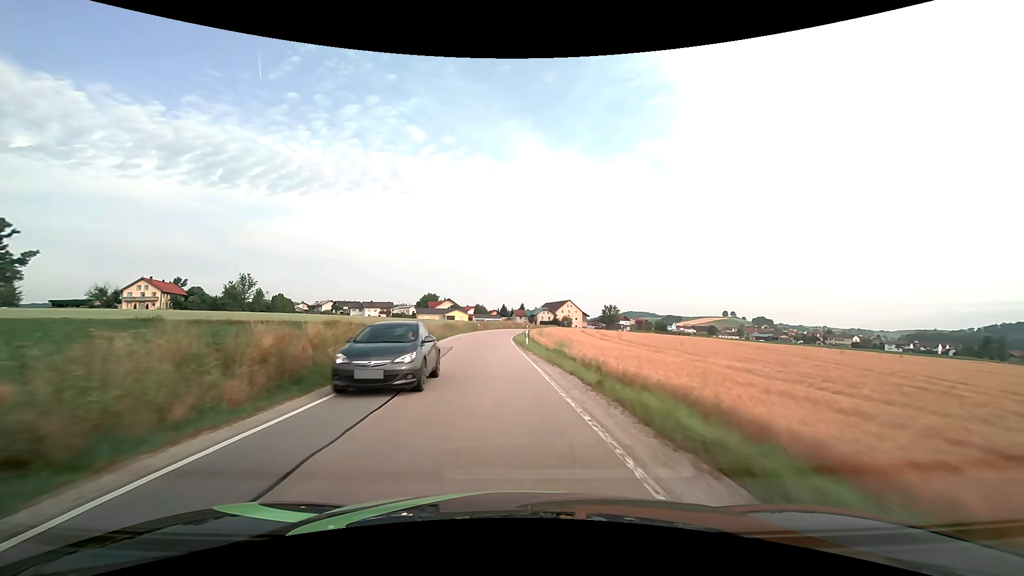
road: secondary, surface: asphalt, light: Day
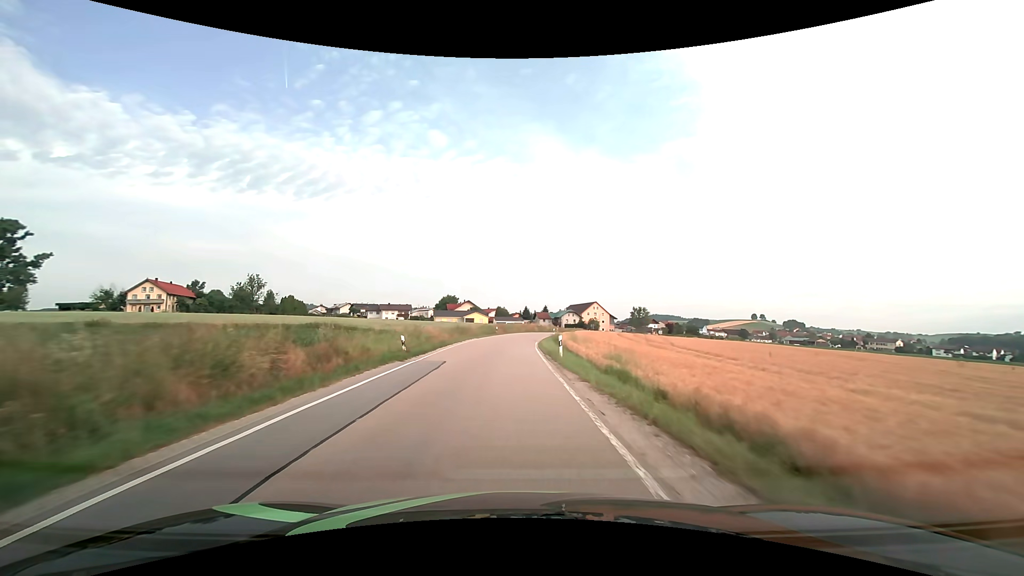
(-0.2, +10.7) m; -3°
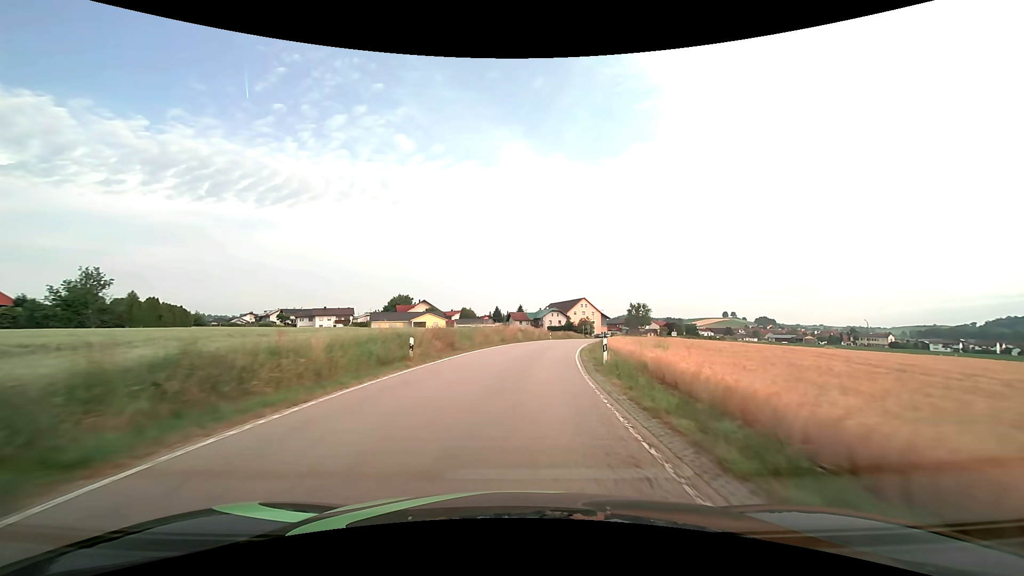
(0.0, +42.6) m; +3°
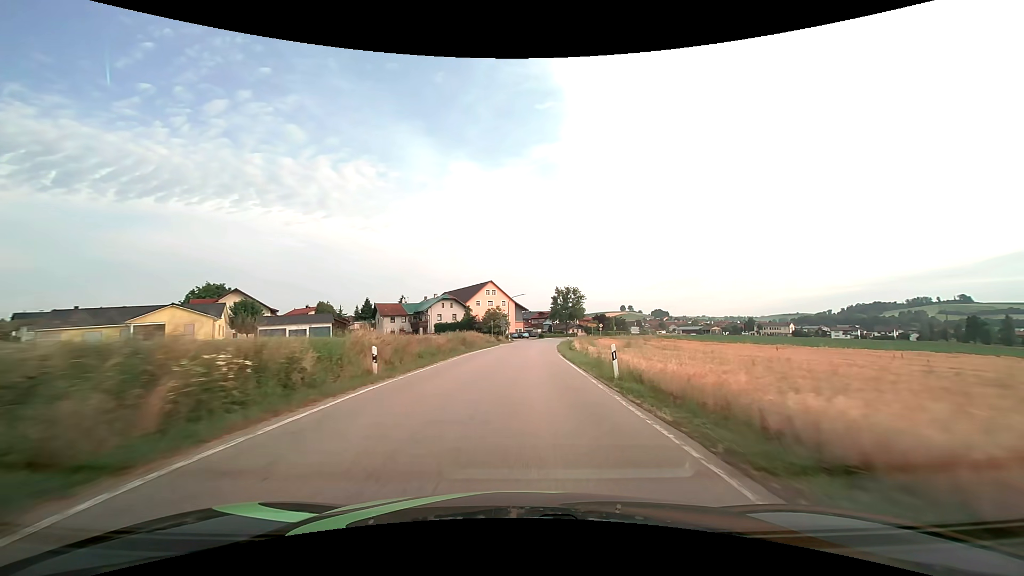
(+5.3, +52.9) m; +11°
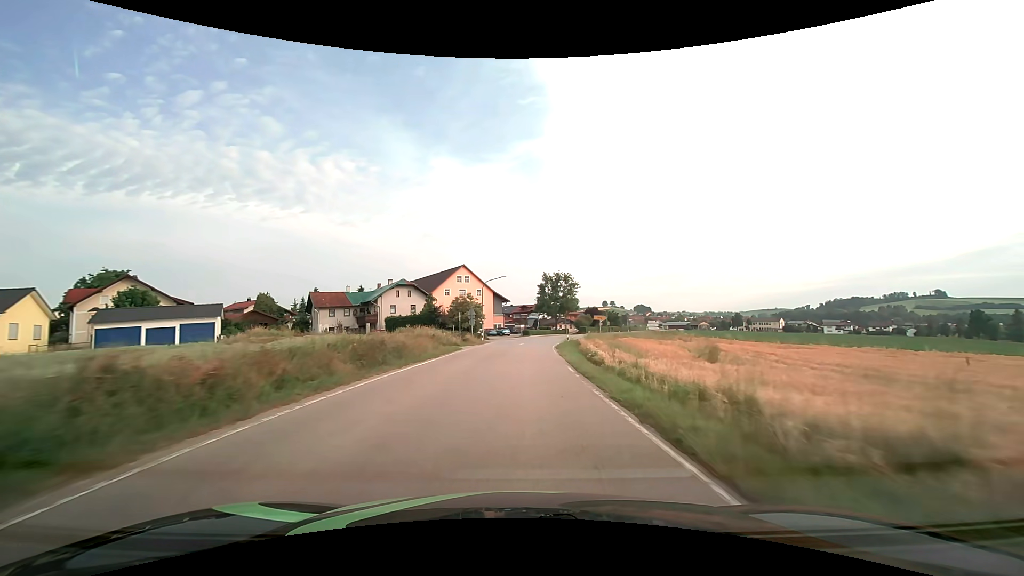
(+0.4, +21.6) m; +2°
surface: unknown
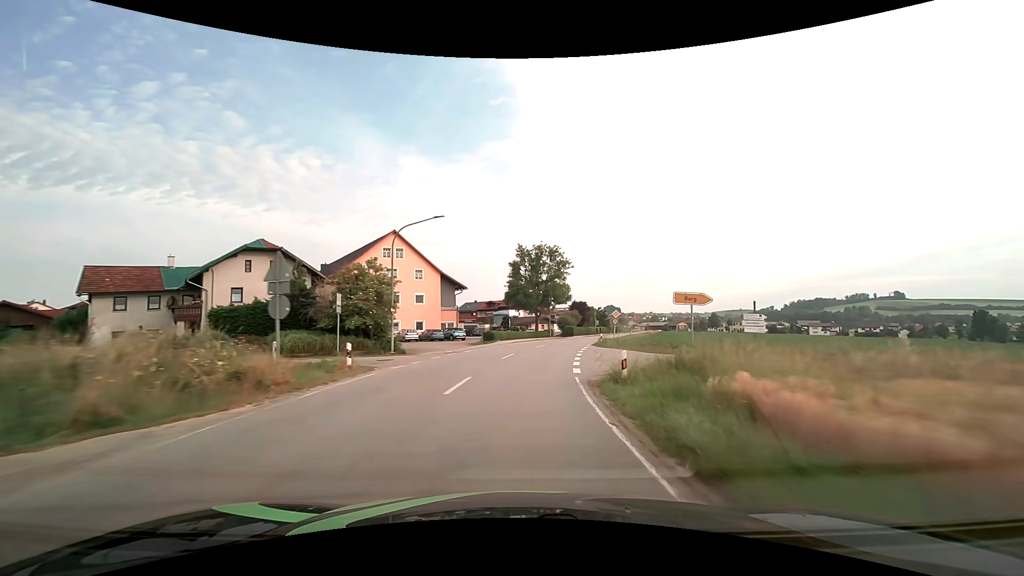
(+0.9, +32.5) m; +4°
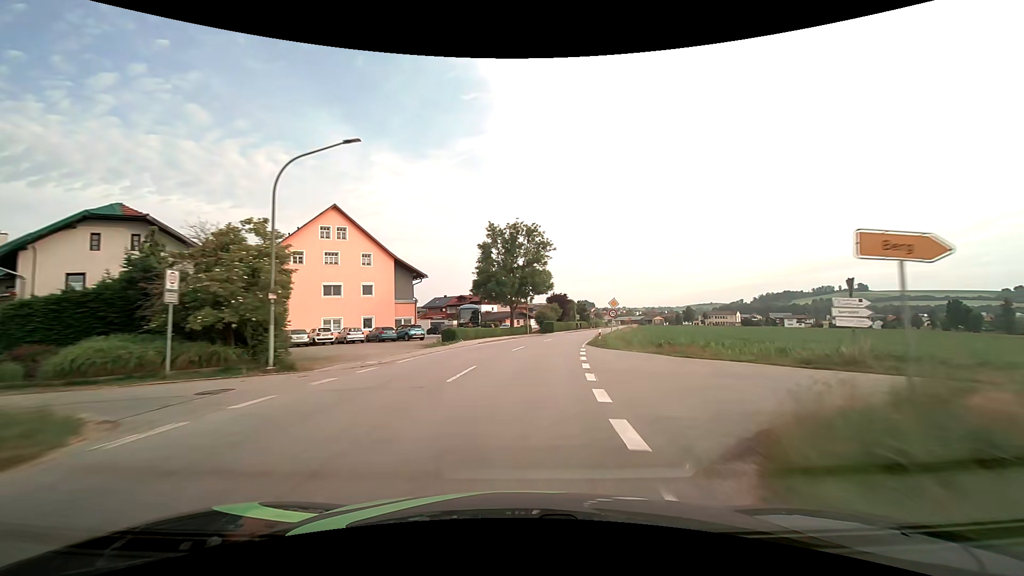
(+0.3, +10.8) m; +3°
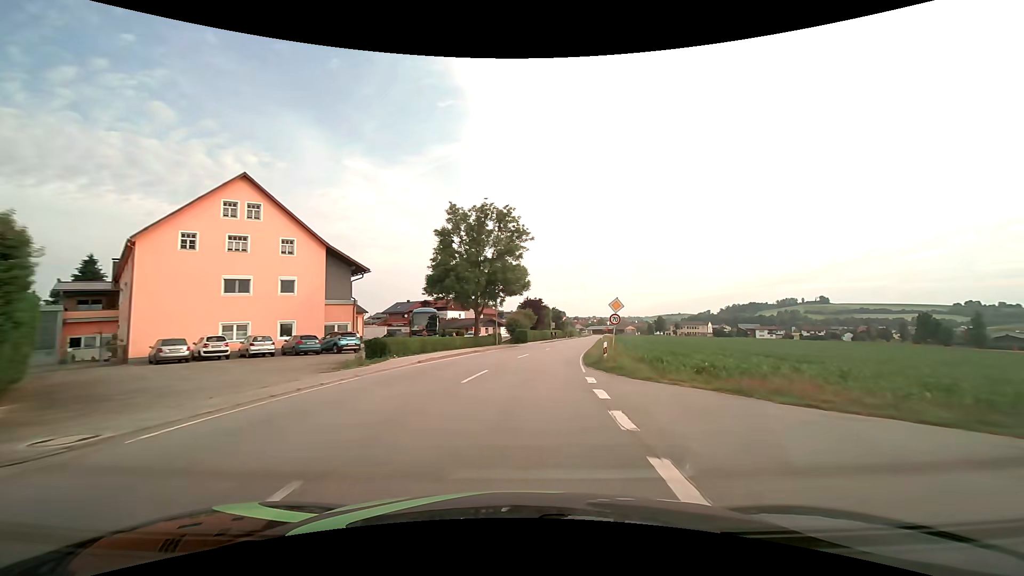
(+0.3, +10.8) m; +3°
(0, +10) (+1, +20) (+2, +30) (+4, +40) (+6, +50) (+7, +59) (+9, +69) (+11, +79) (+13, +89) (+14, +99) m
